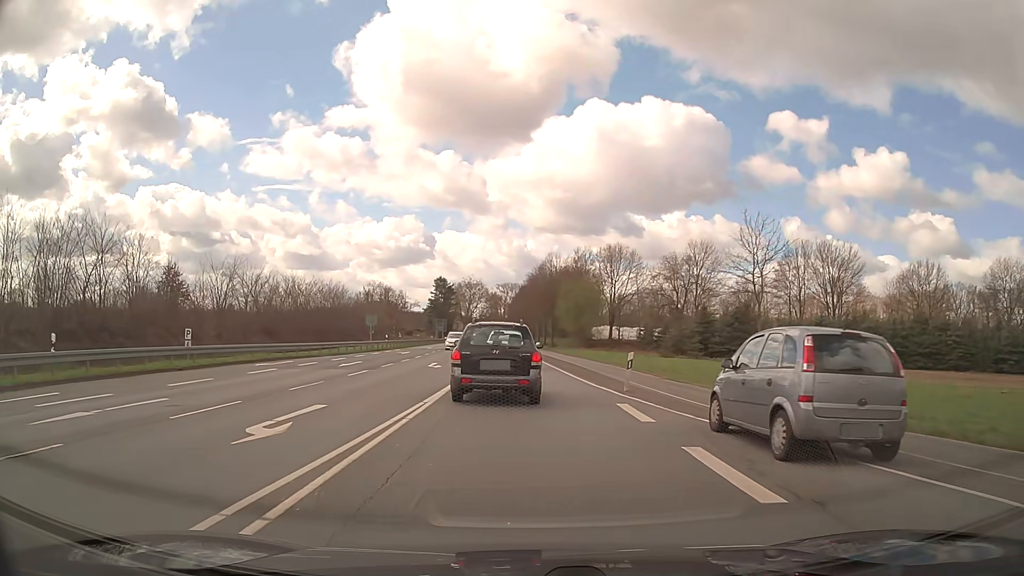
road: primary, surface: asphalt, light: Day
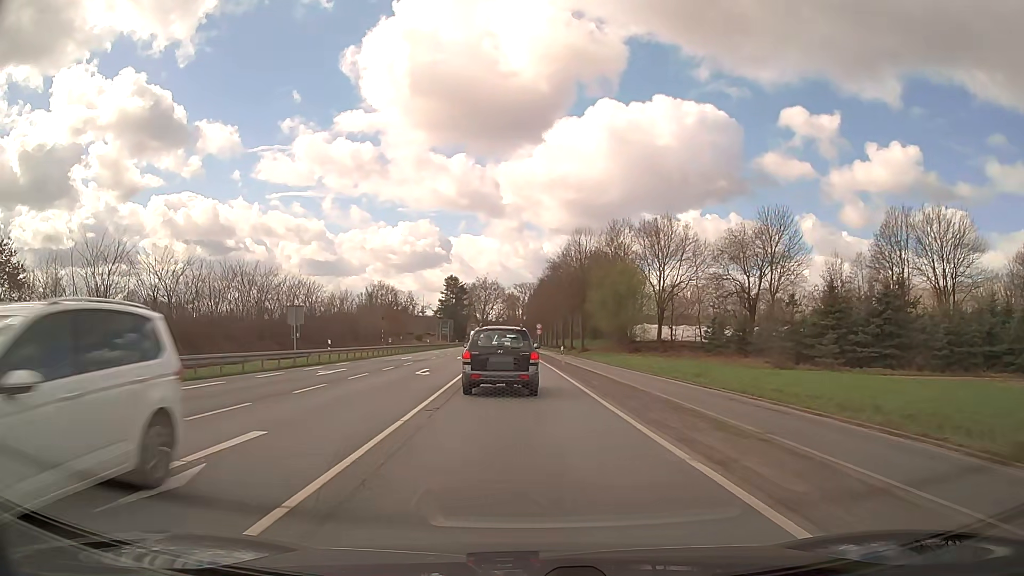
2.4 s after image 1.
(-0.3, +24.0) m; -2°
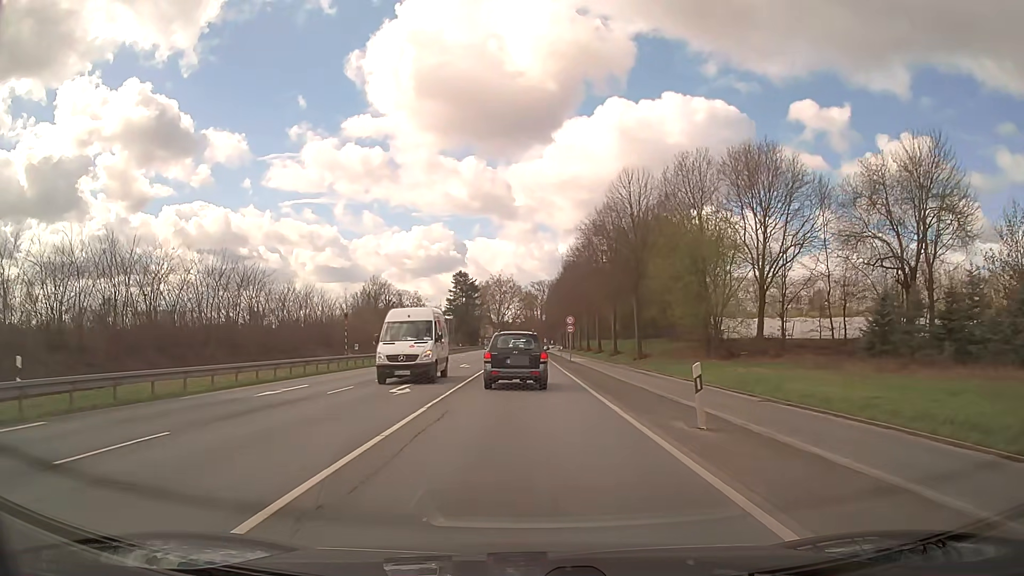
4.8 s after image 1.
(-0.4, +28.2) m; -1°
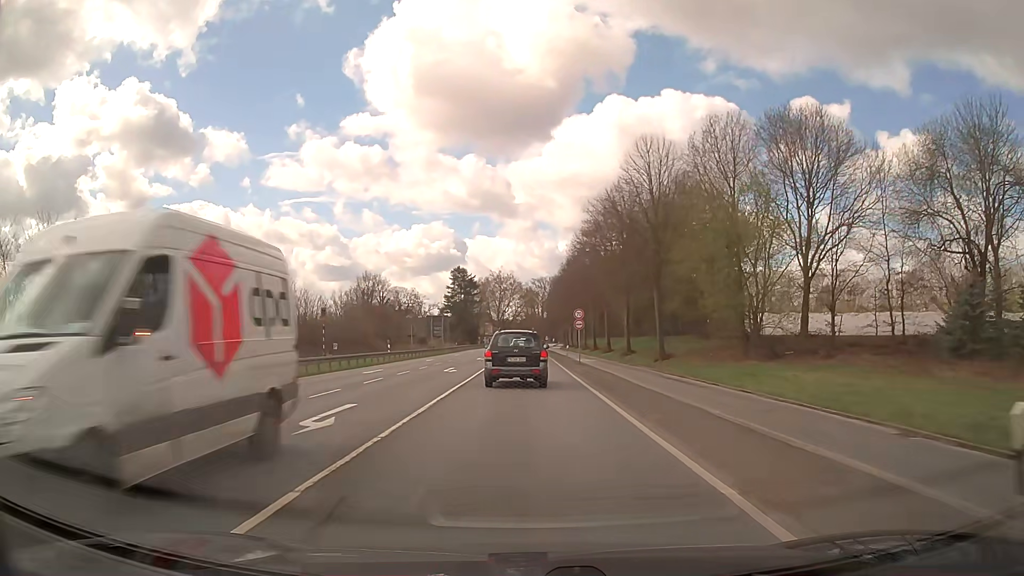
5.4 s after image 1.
(0.0, +7.9) m; 0°
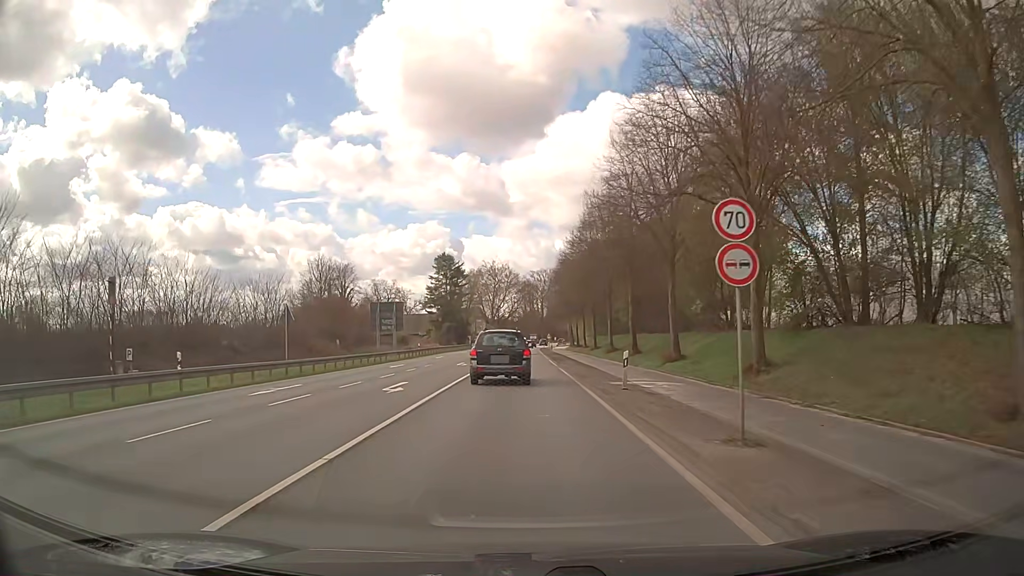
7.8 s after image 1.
(+0.1, +32.4) m; 0°
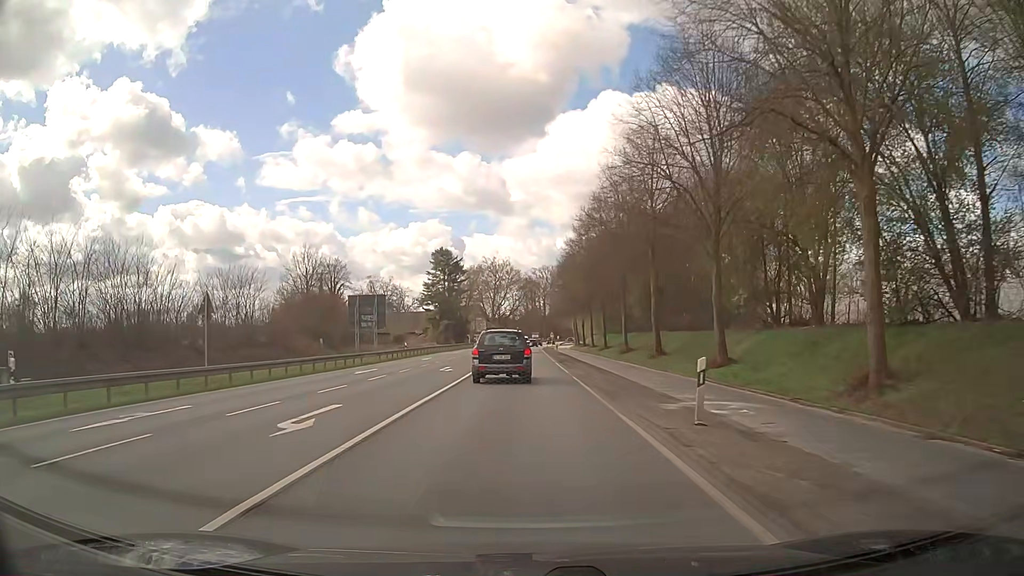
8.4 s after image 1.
(0.0, +8.4) m; 0°
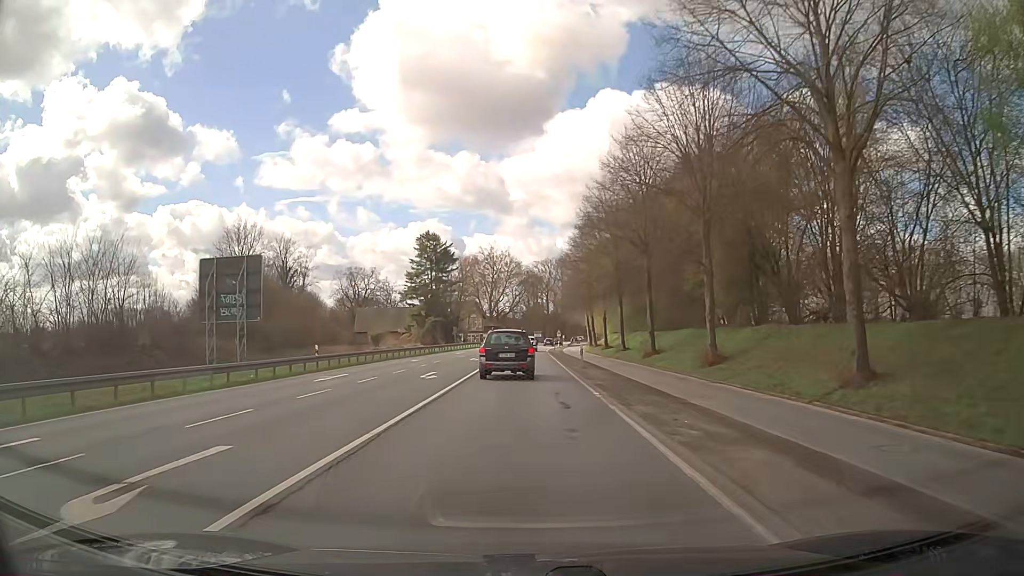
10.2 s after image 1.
(-0.1, +26.1) m; -1°
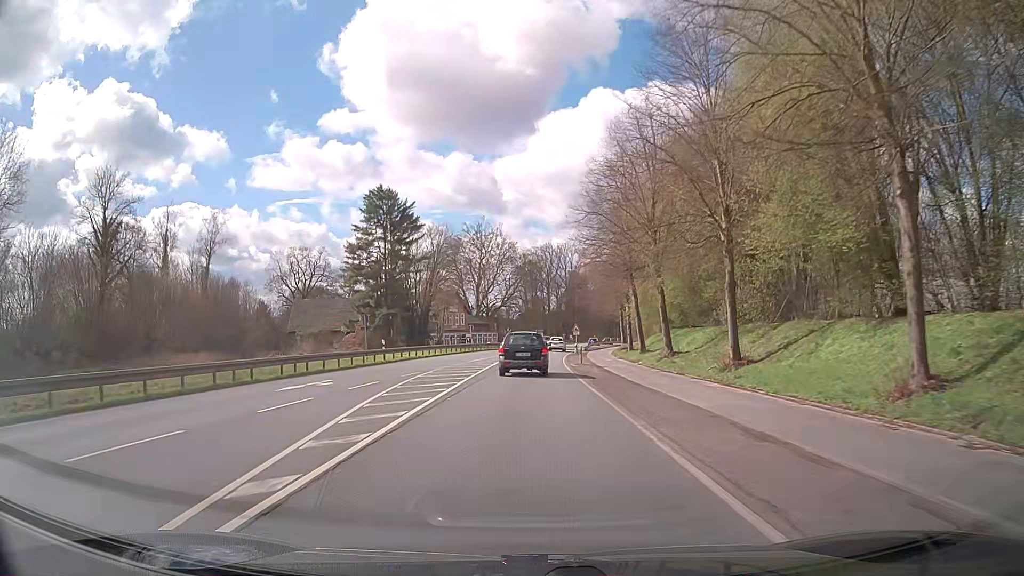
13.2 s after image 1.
(+0.4, +46.0) m; +1°
(0, +10) (0, +20) (0, +30) (0, +40) (+1, +50) (+1, +60) (+2, +70) (+3, +80) (+5, +90) (+6, +100) m
